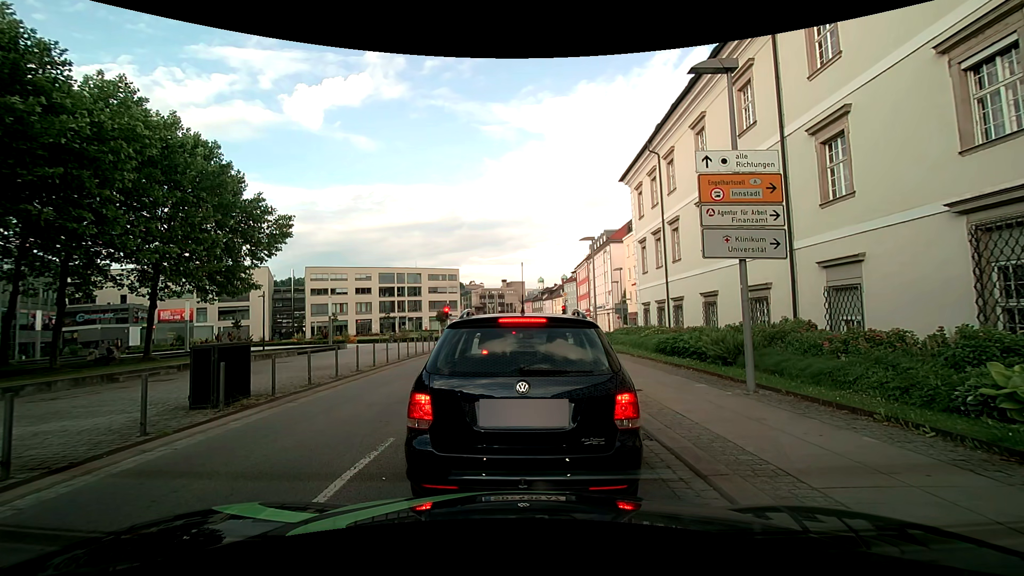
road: tertiary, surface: asphalt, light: Day
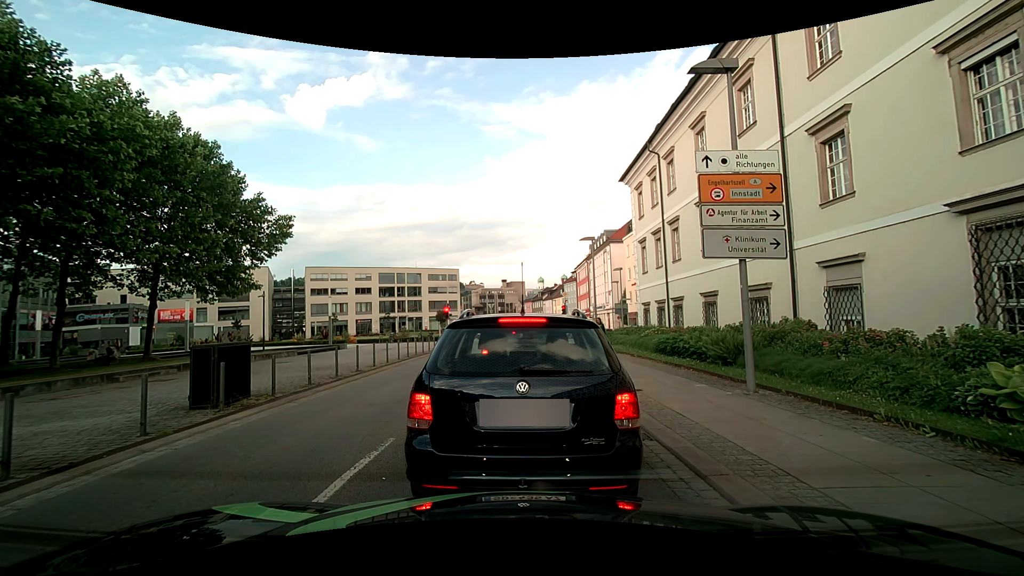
(0.0, 0.0) m; 0°
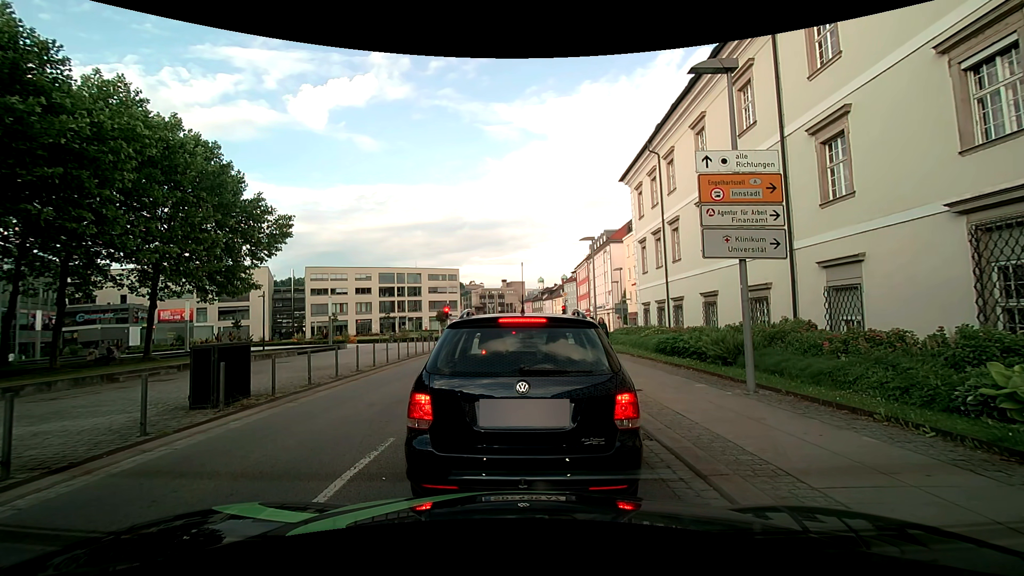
(0.0, 0.0) m; 0°
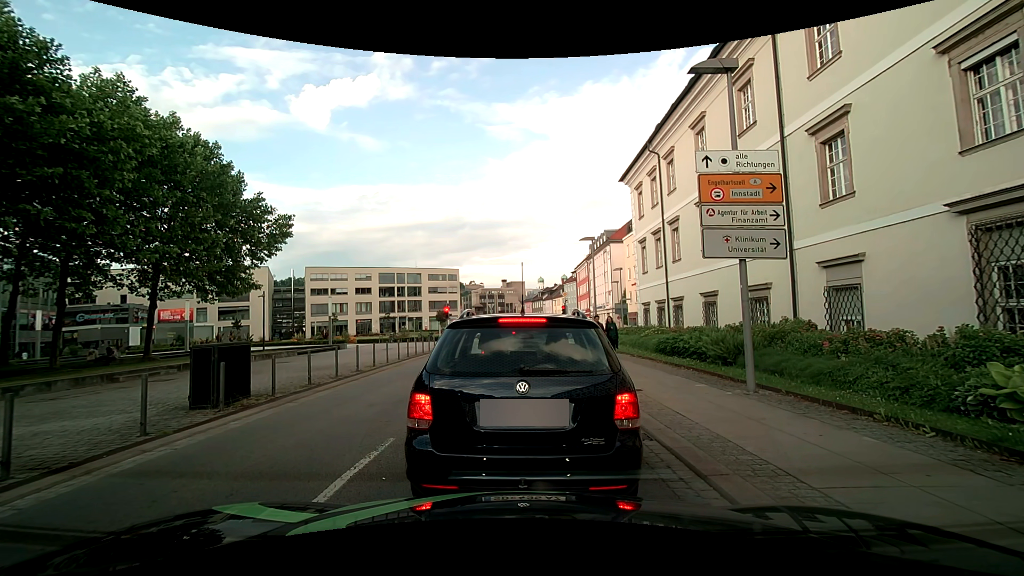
(0.0, 0.0) m; 0°
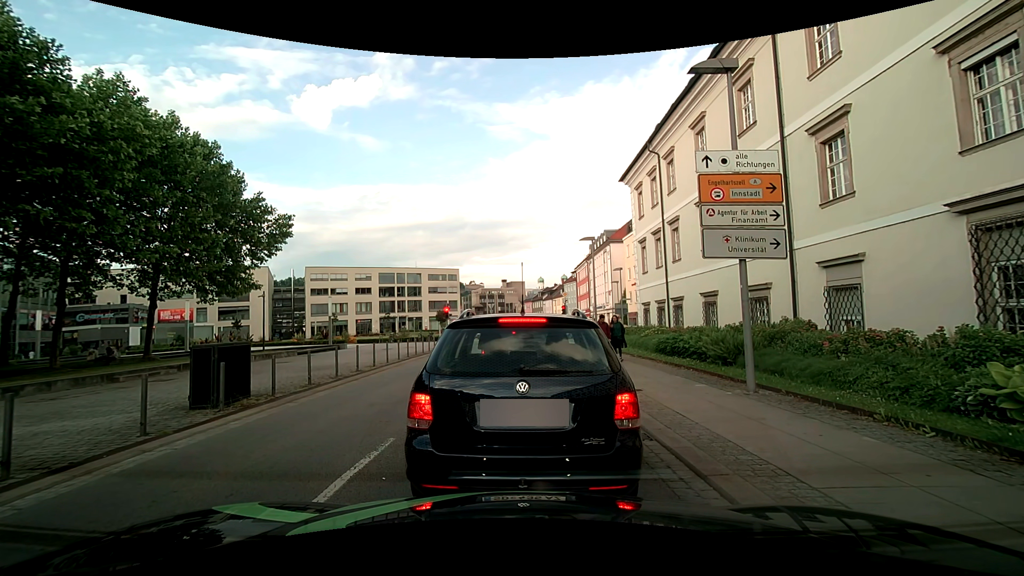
(0.0, 0.0) m; 0°
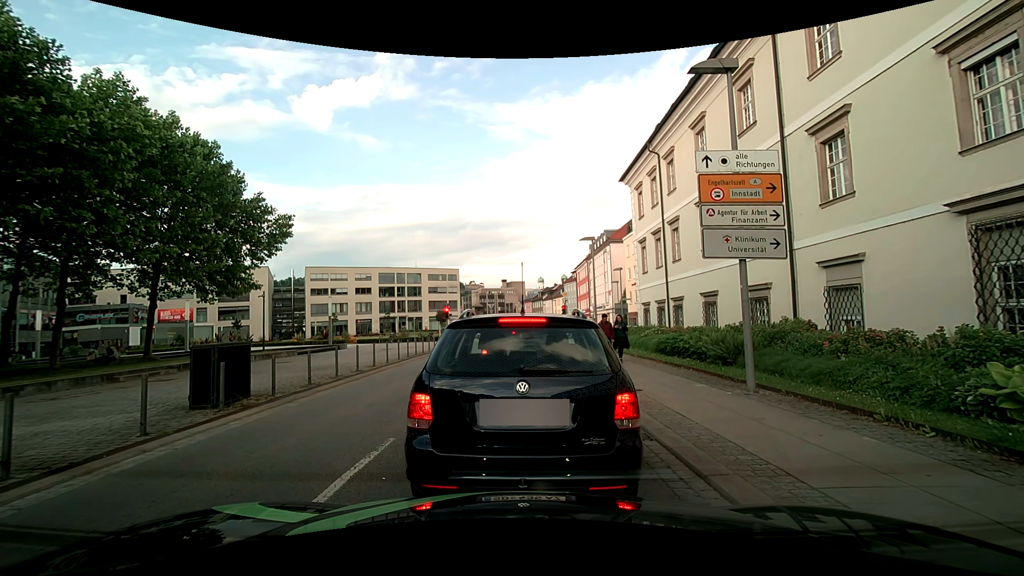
(0.0, 0.0) m; 0°
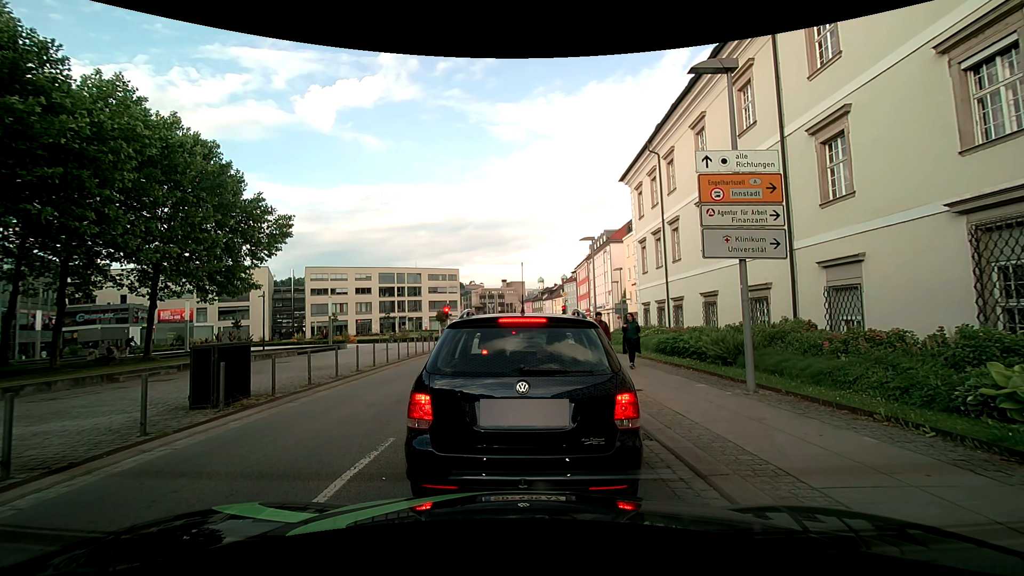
(0.0, 0.0) m; 0°
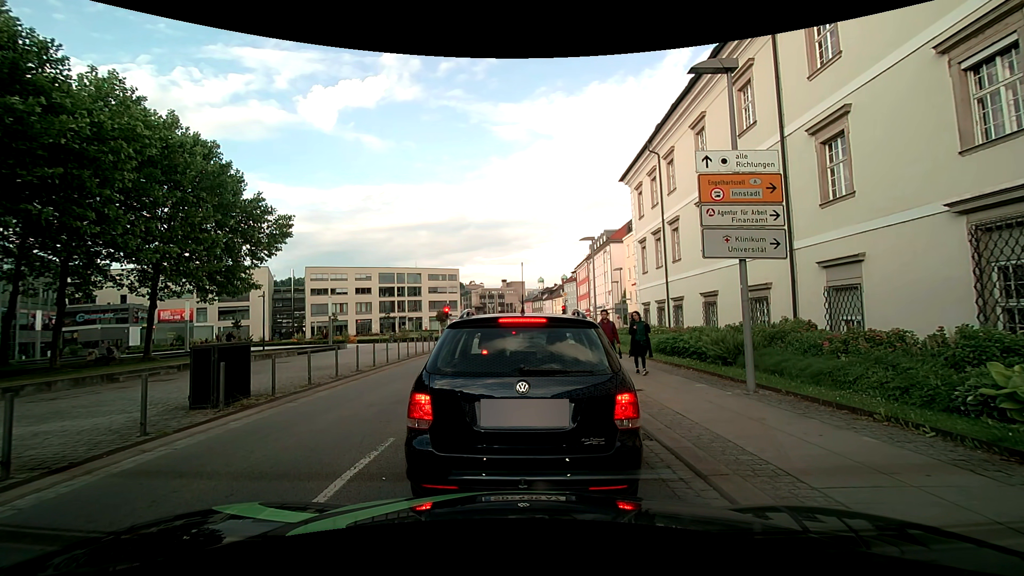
(0.0, 0.0) m; 0°
